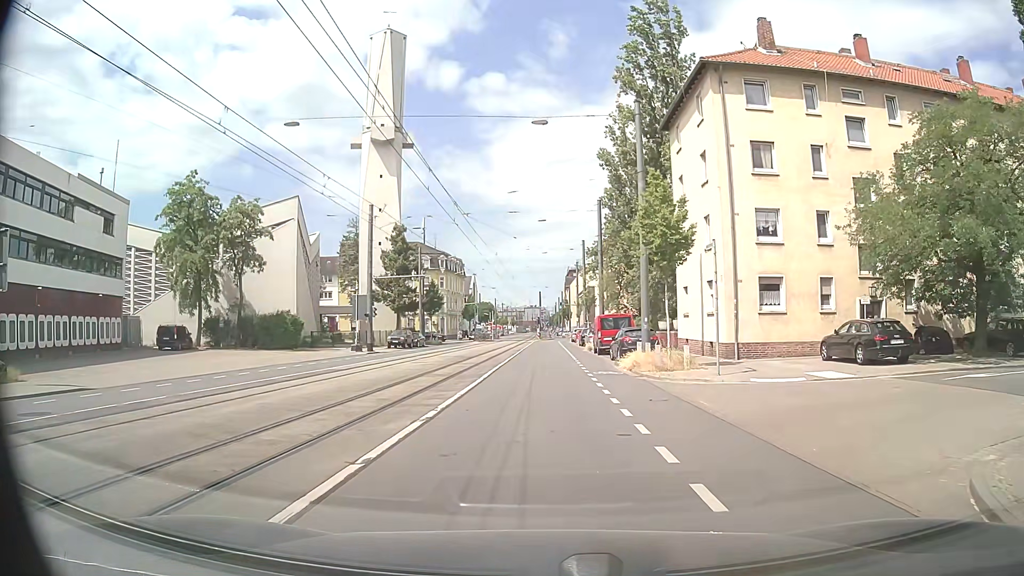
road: secondary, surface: asphalt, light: Day
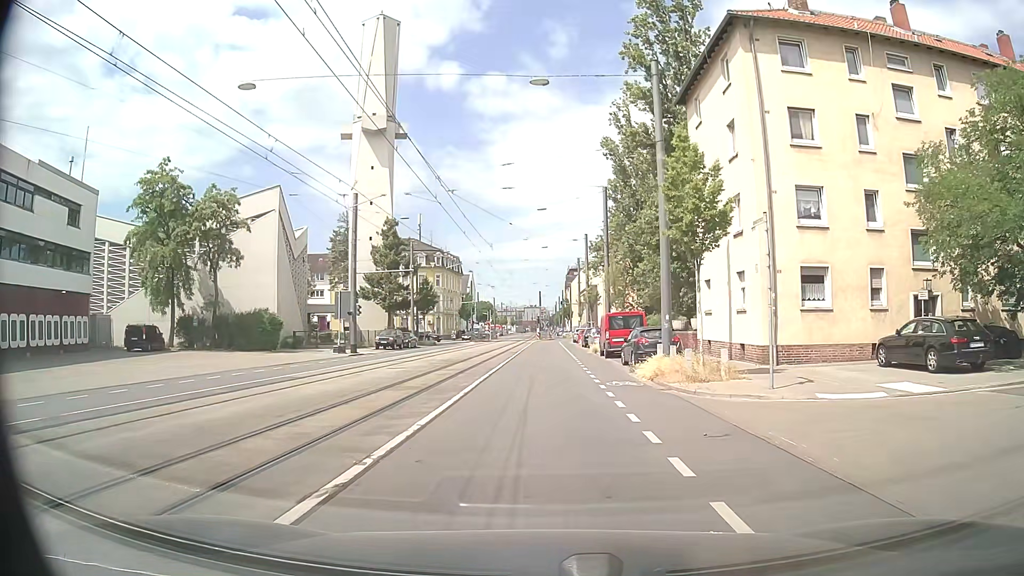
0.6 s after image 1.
(0.0, +4.6) m; 0°
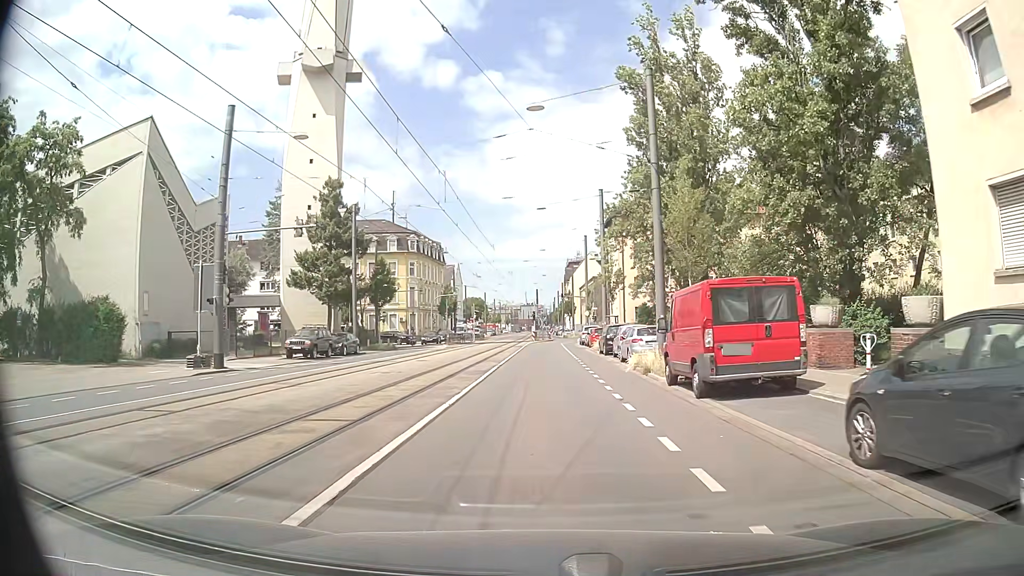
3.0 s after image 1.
(-0.2, +20.6) m; -1°
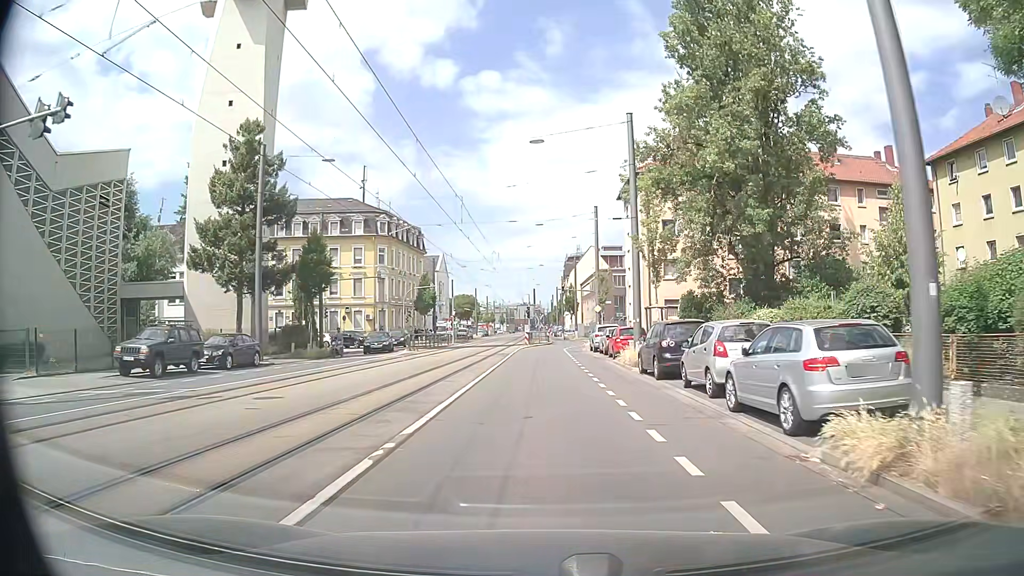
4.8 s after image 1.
(+0.1, +16.7) m; +1°
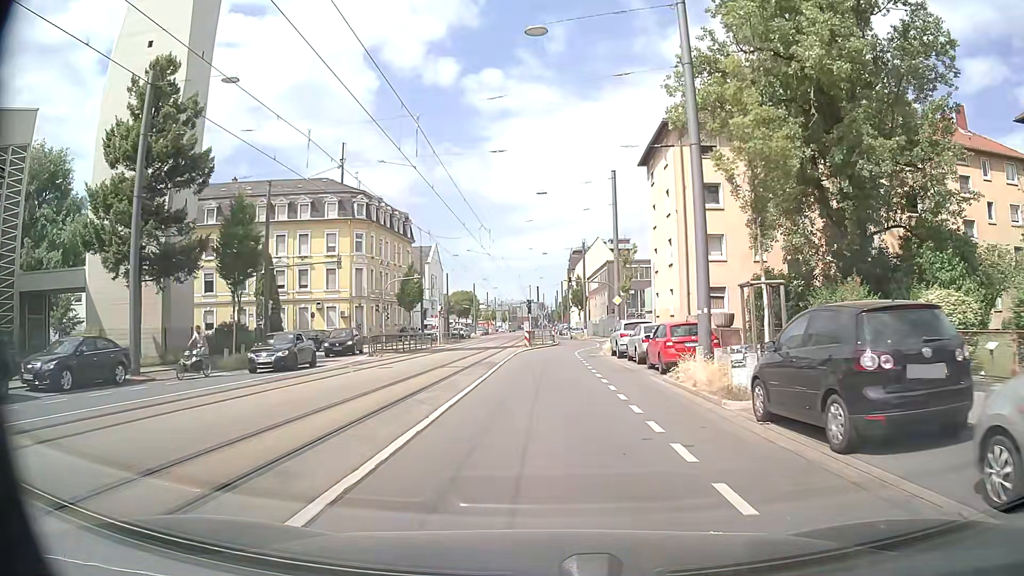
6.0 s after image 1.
(-0.1, +11.3) m; -1°
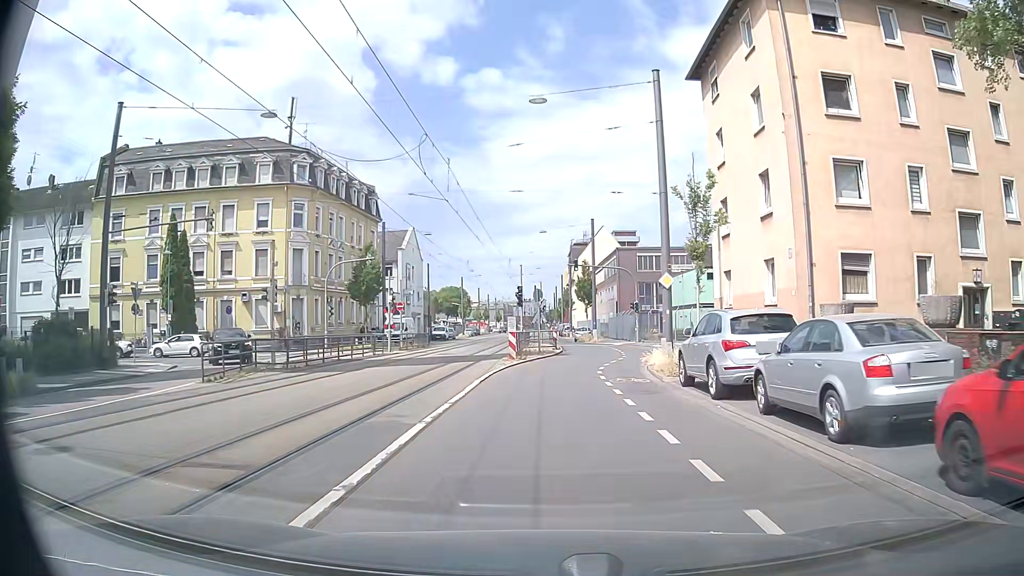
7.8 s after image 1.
(0.0, +16.8) m; 0°
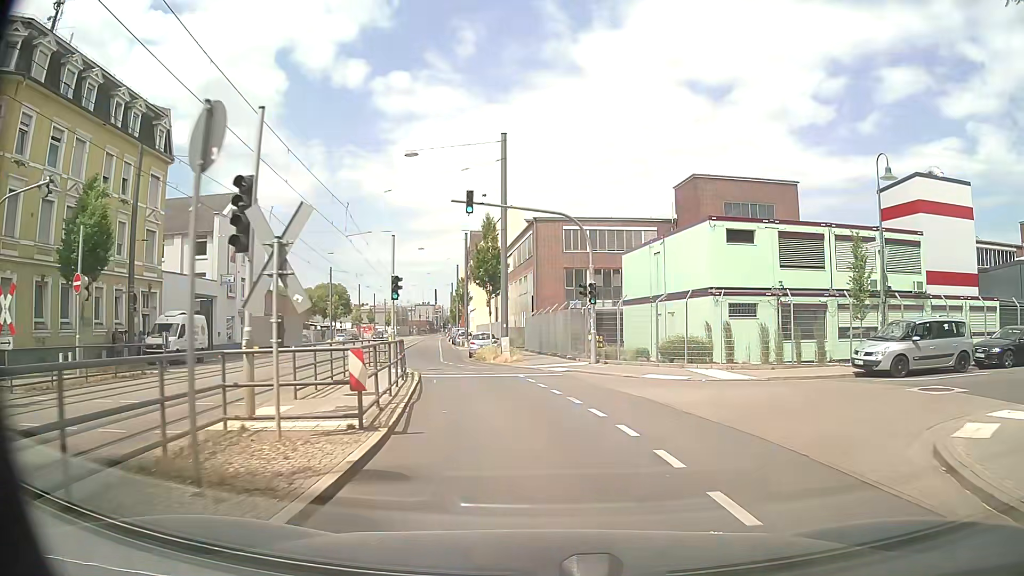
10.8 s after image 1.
(+1.3, +27.2) m; +9°
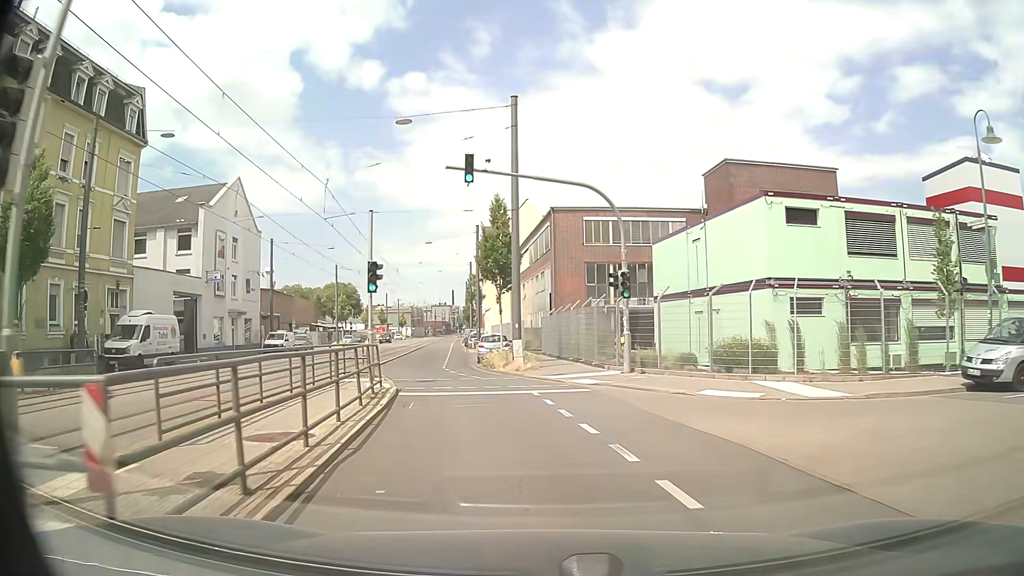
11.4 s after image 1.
(-0.2, +5.4) m; -2°
(0, +10) (-2, +20) (-5, +29) (-7, +39) (-8, +49) (-9, +59) (-11, +69) (-12, +79) (-13, +89) (-14, +99) m
